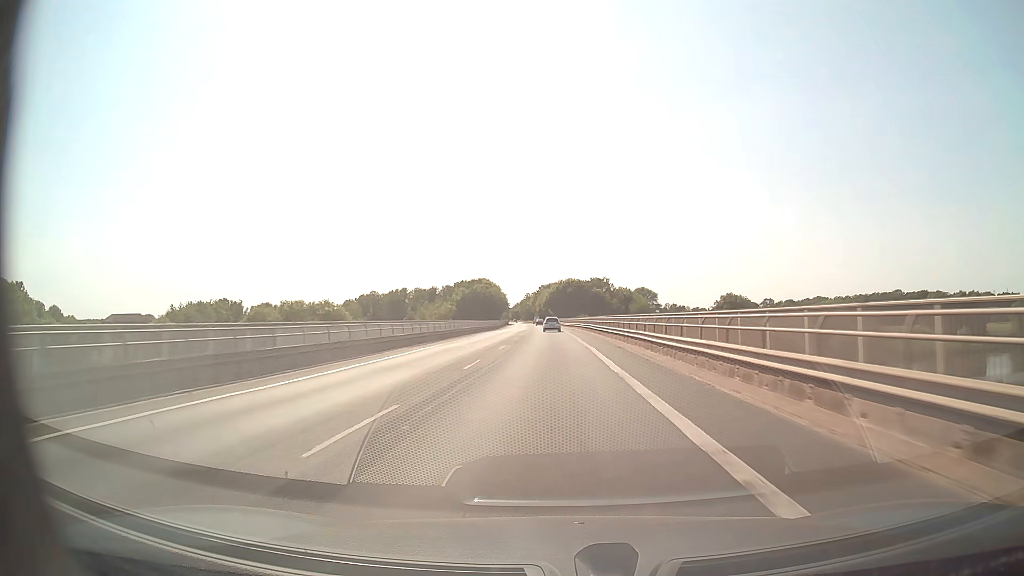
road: secondary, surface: asphalt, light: Day
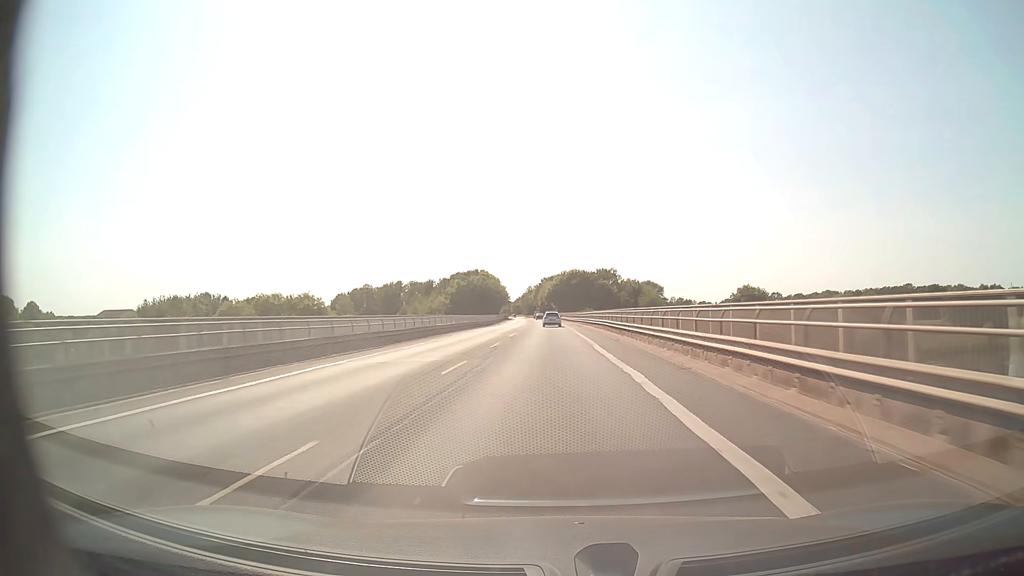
(-0.1, +15.5) m; 0°
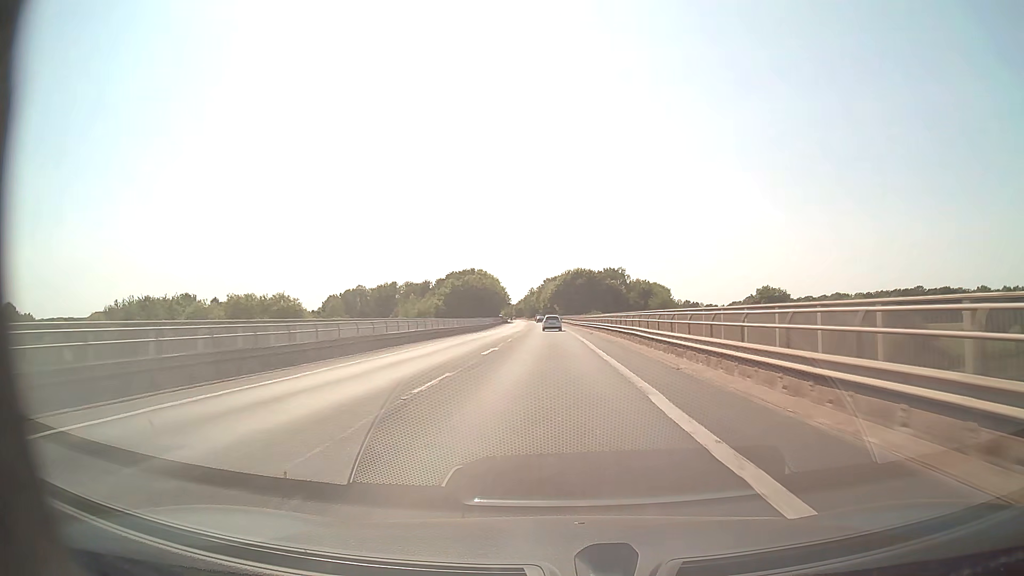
(0.0, +15.3) m; 0°
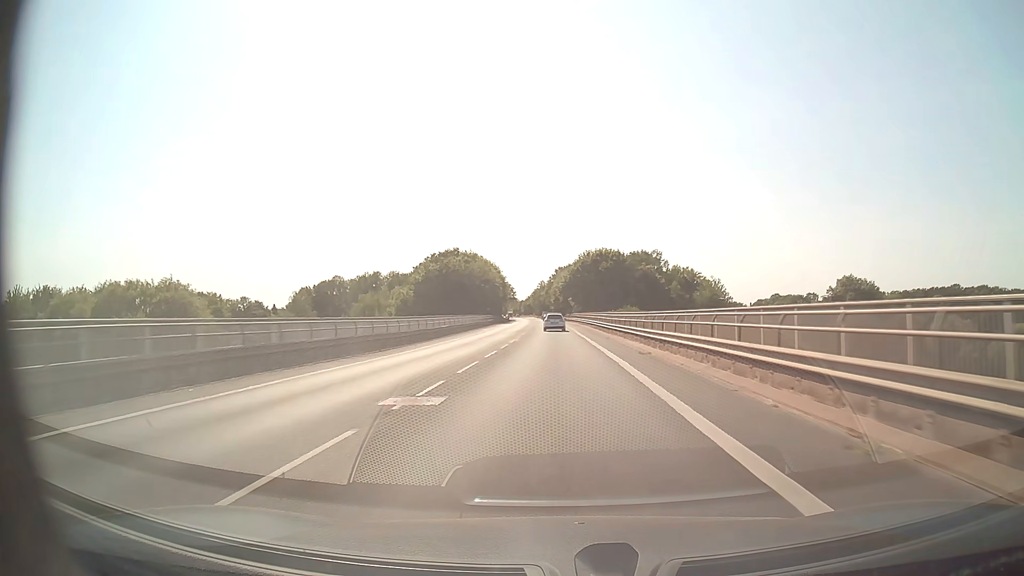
(-0.4, +44.3) m; -1°
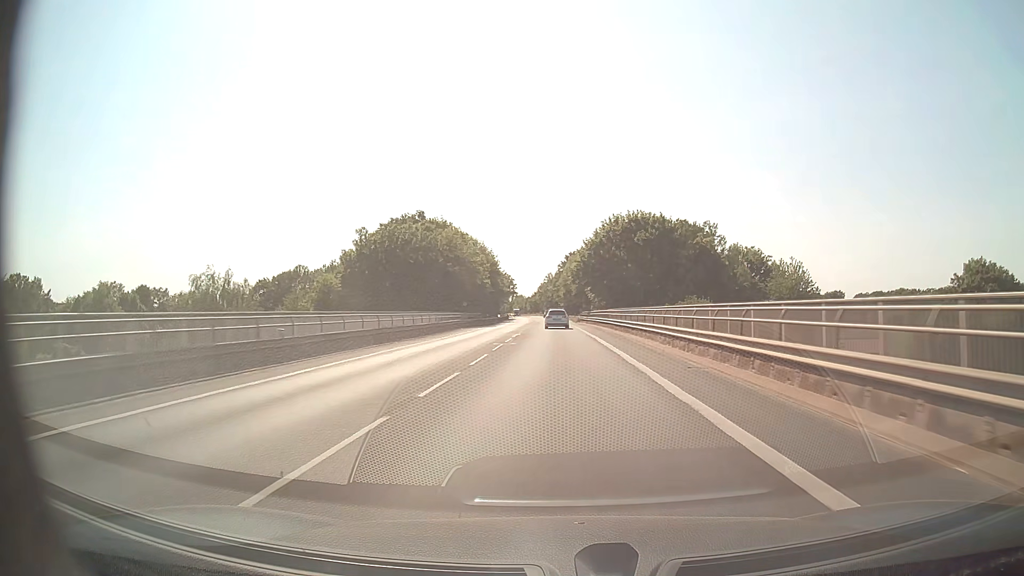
(-0.4, +42.2) m; -1°
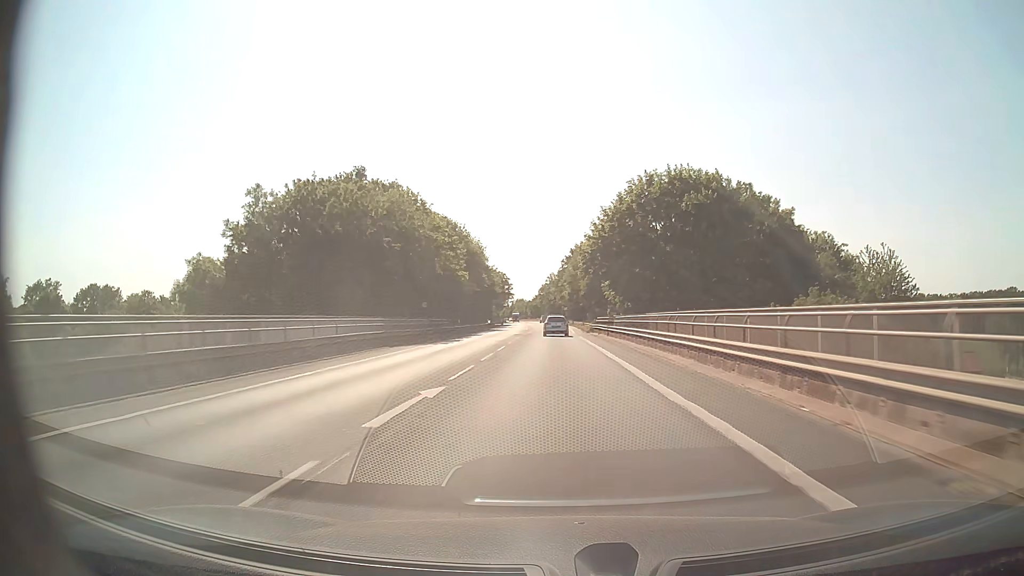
(-0.1, +27.1) m; 0°
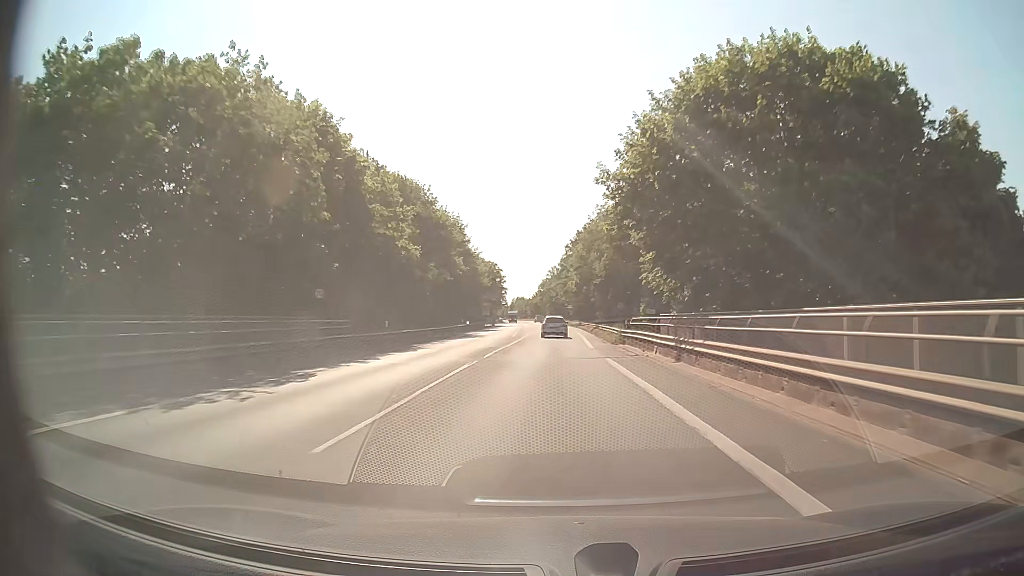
(-0.1, +26.4) m; 0°
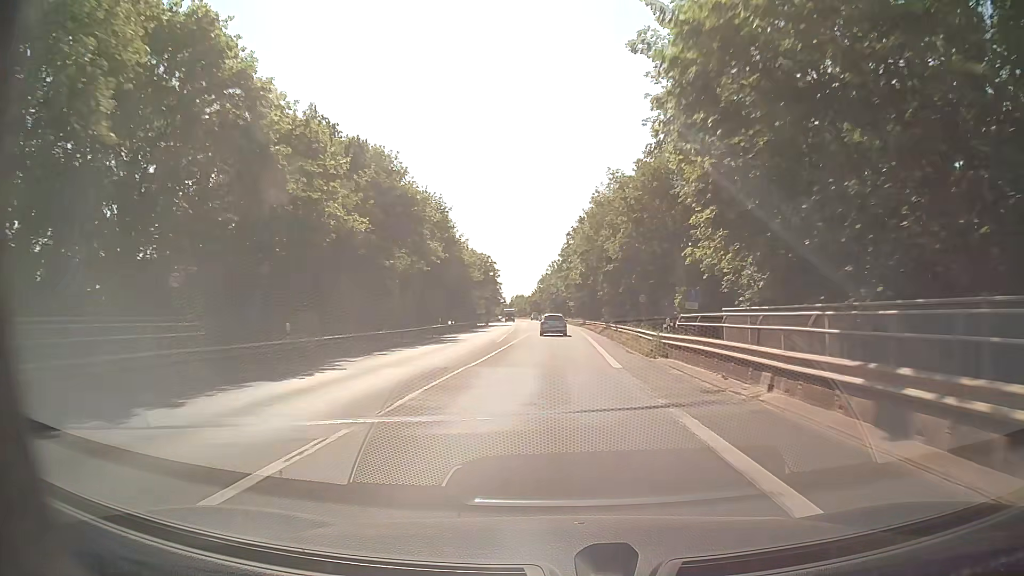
(0.0, +13.0) m; 0°
(0, +10) (0, +20) (0, +30) (0, +40) (0, +50) (0, +60) (0, +70) (0, +80) (0, +90) (0, +100) m
